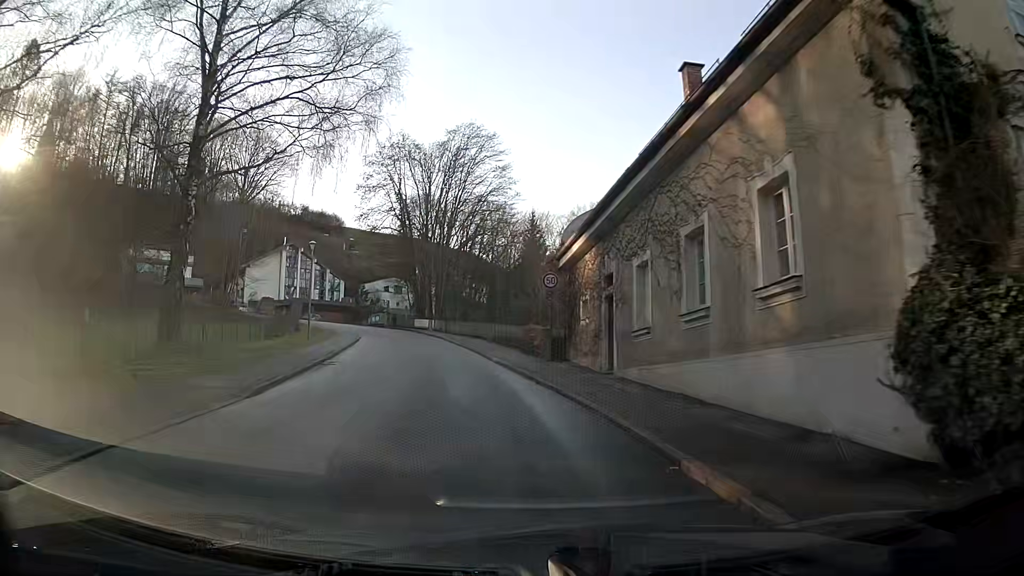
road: secondary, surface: asphalt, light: Day
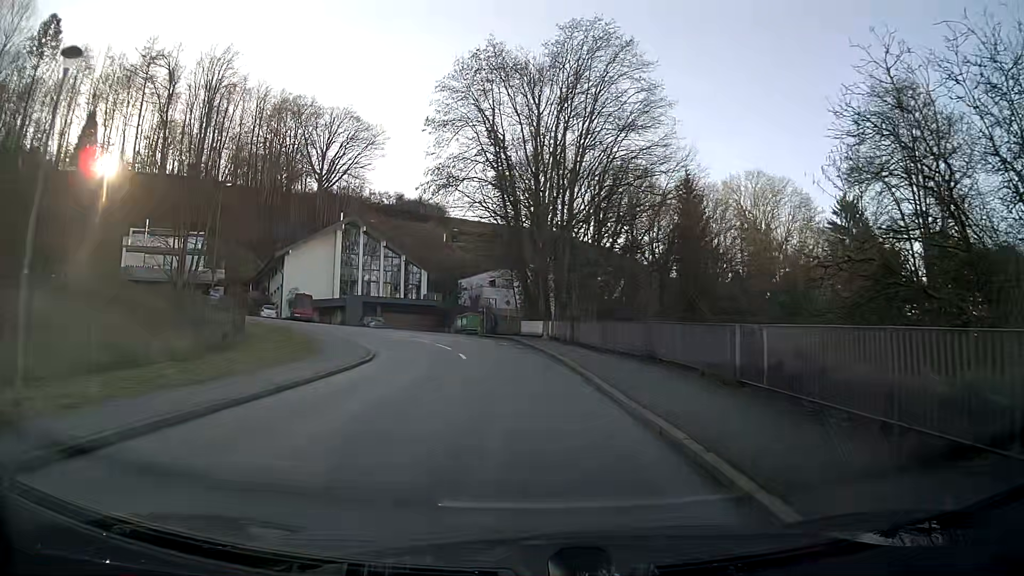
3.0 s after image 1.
(-3.2, +29.3) m; -10°
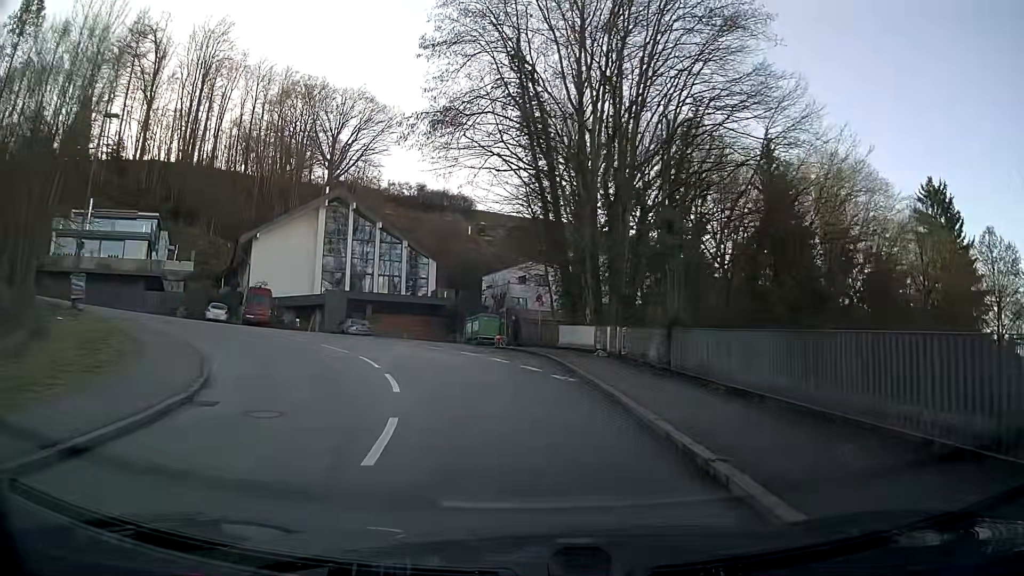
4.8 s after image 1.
(-0.5, +16.6) m; -4°
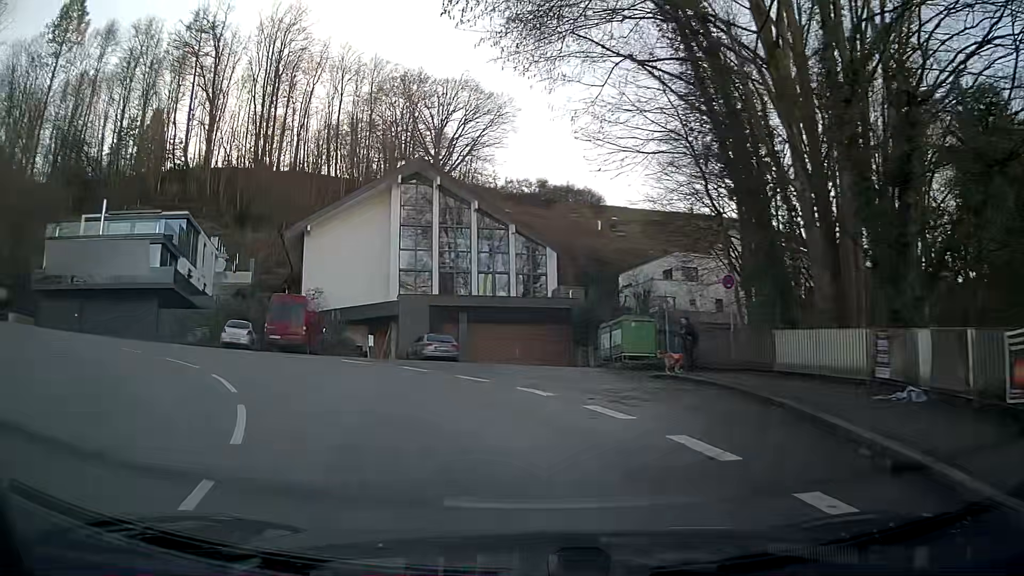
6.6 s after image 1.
(-1.4, +14.7) m; -14°
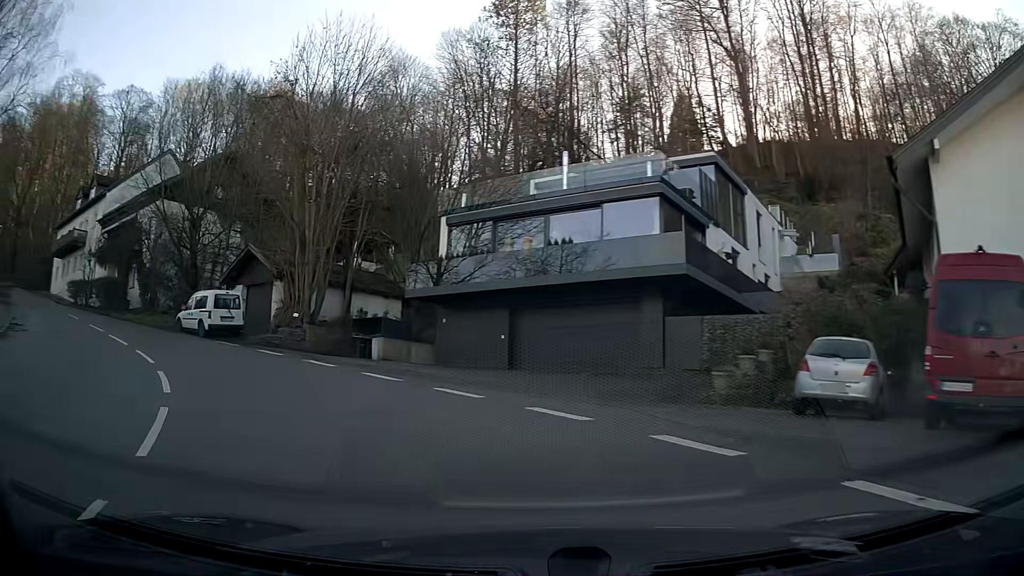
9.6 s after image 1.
(-8.1, +18.4) m; -51°
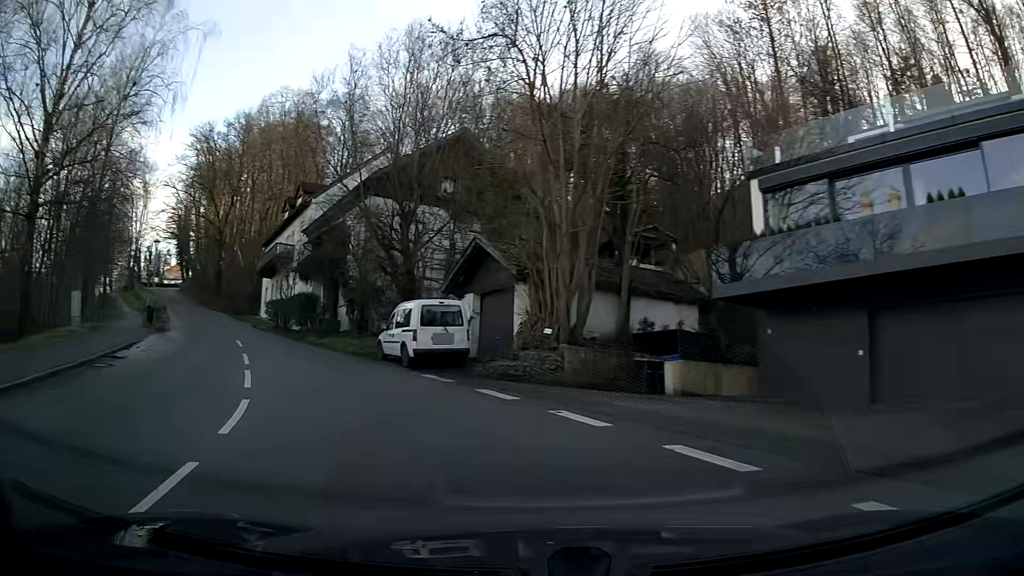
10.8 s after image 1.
(-1.8, +8.2) m; -24°
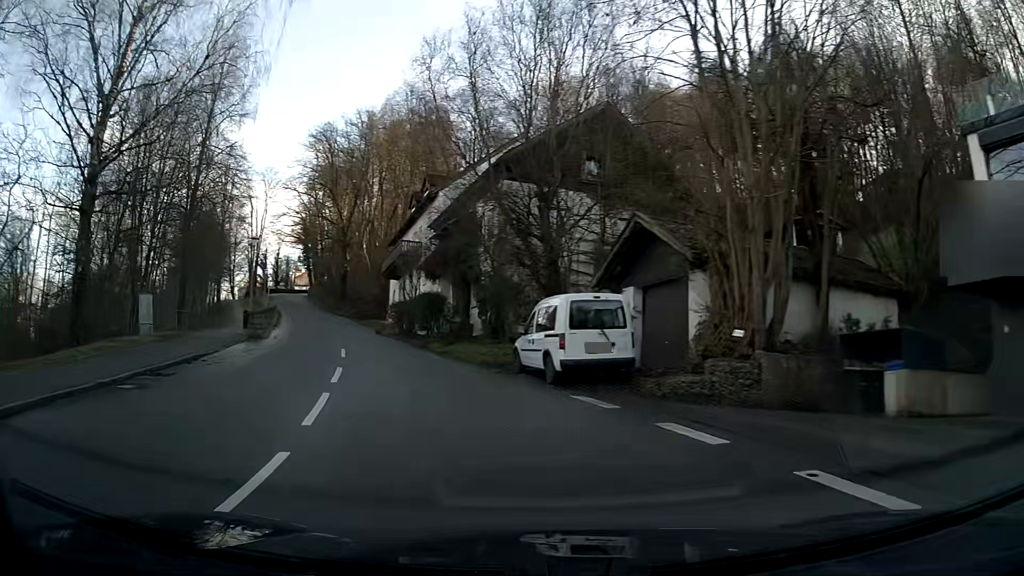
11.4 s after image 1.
(-0.4, +4.4) m; -11°
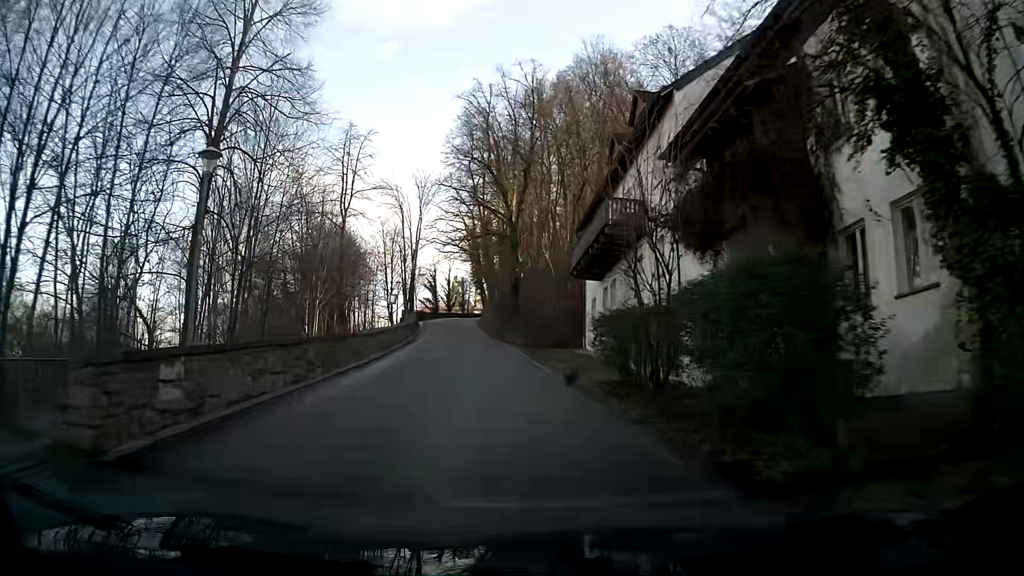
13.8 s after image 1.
(-3.3, +20.3) m; -13°
